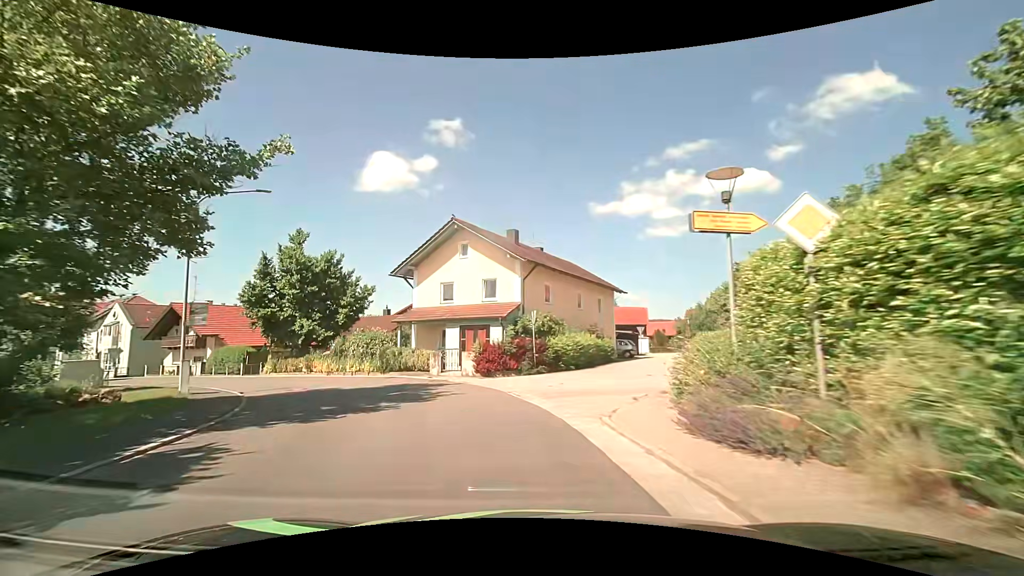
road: secondary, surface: asphalt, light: Day
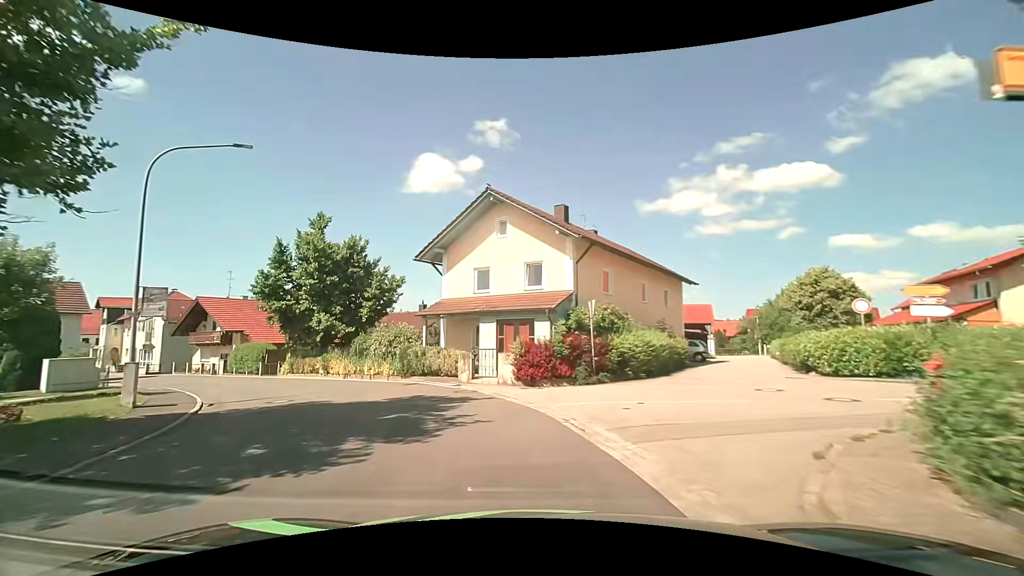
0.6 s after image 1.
(-0.2, +5.3) m; -5°
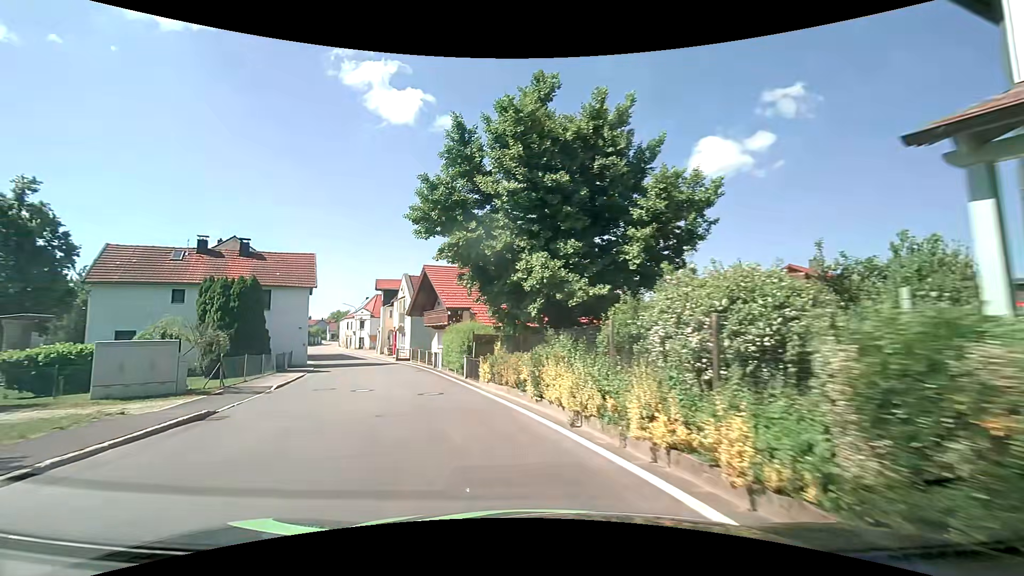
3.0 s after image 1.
(-4.7, +18.3) m; -31°
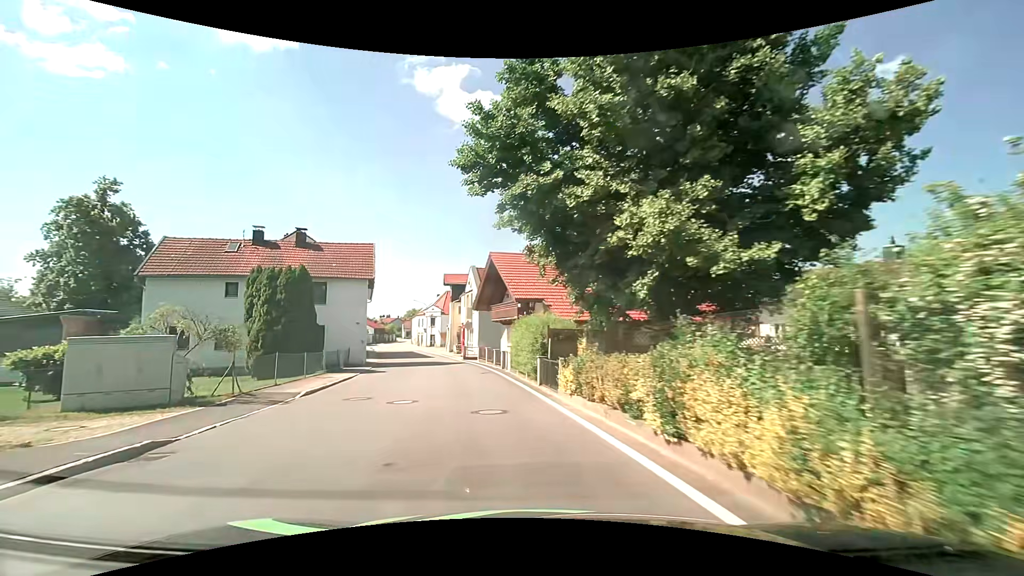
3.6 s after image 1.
(-0.4, +4.6) m; -8°
(-1, +10) (-3, +20) (-5, +30) (-8, +39) (-10, +49) (-14, +58) (-17, +68) (-20, +77) (-24, +86) (-27, +96) m
